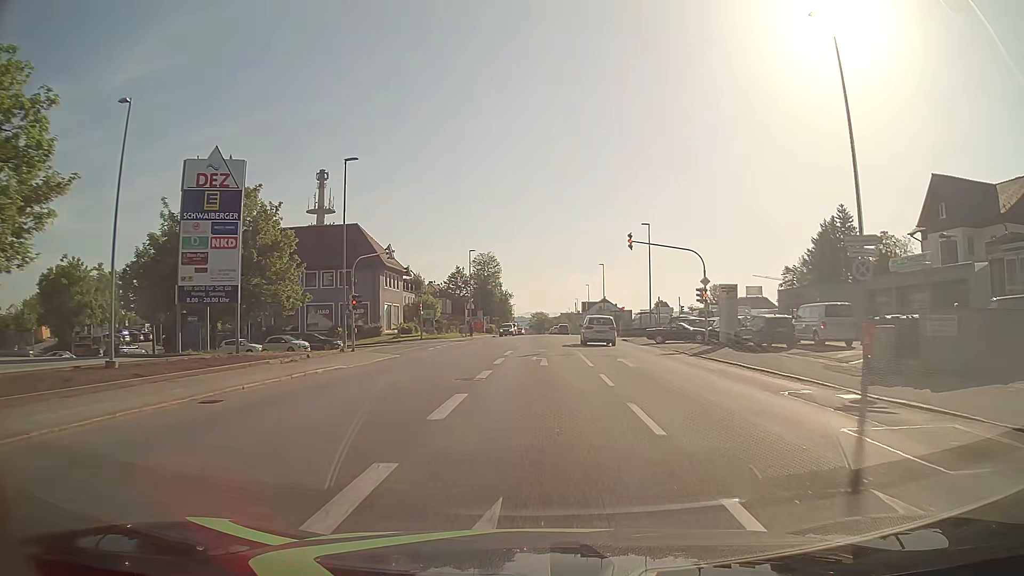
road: tertiary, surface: asphalt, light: Day
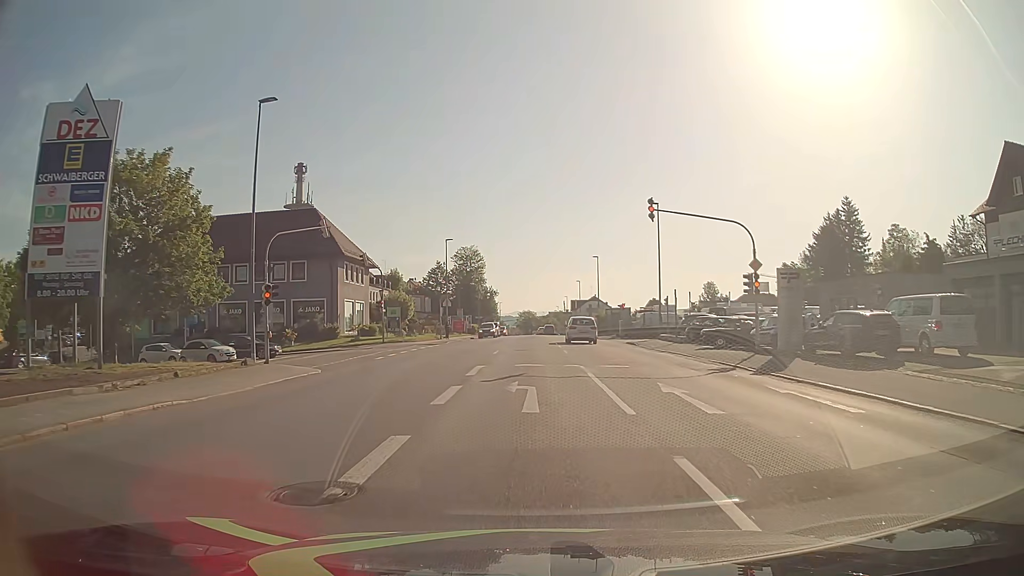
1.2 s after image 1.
(+0.1, +10.1) m; +1°
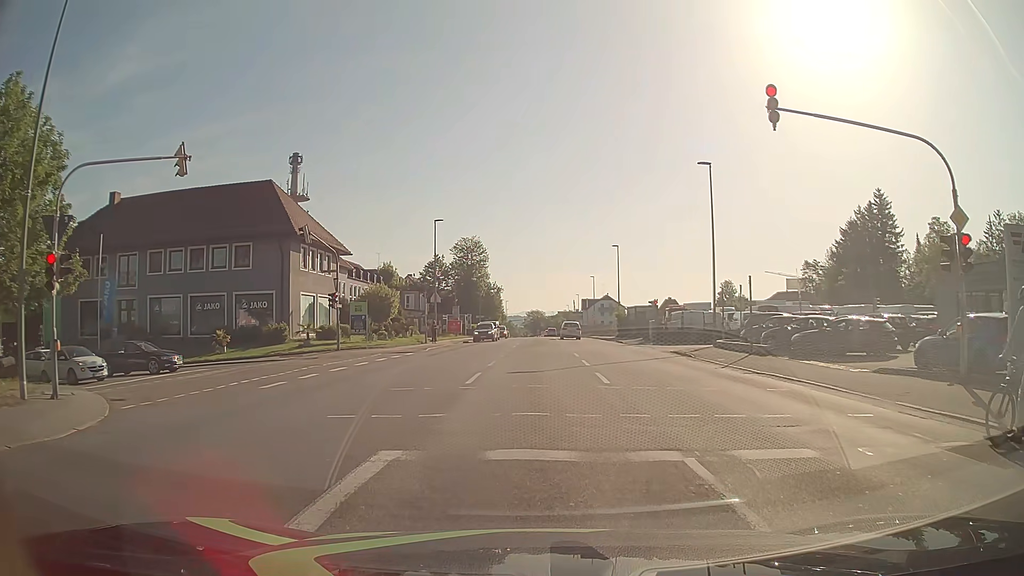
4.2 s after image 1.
(0.0, +12.7) m; -1°
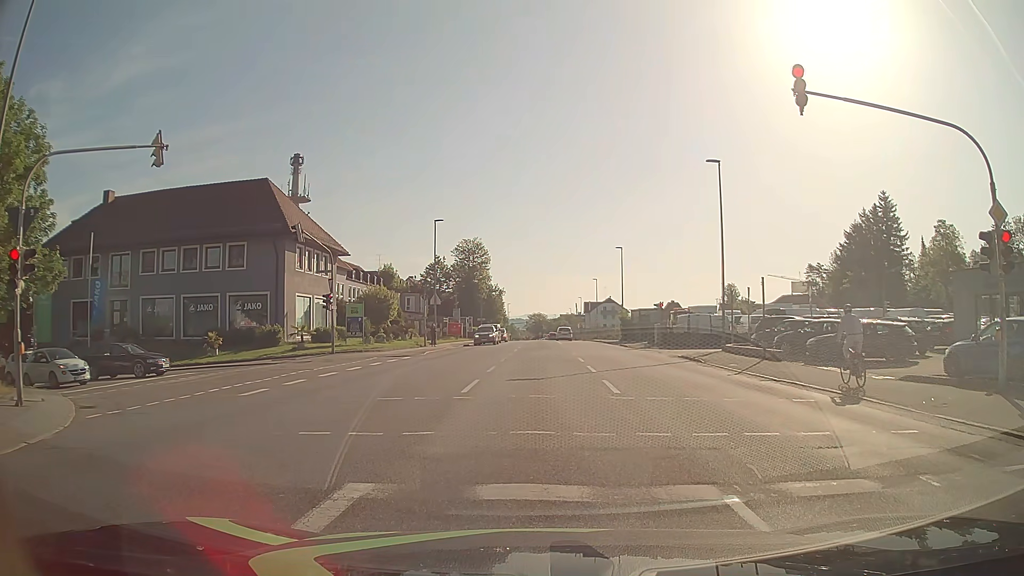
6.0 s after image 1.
(0.0, +1.3) m; 0°
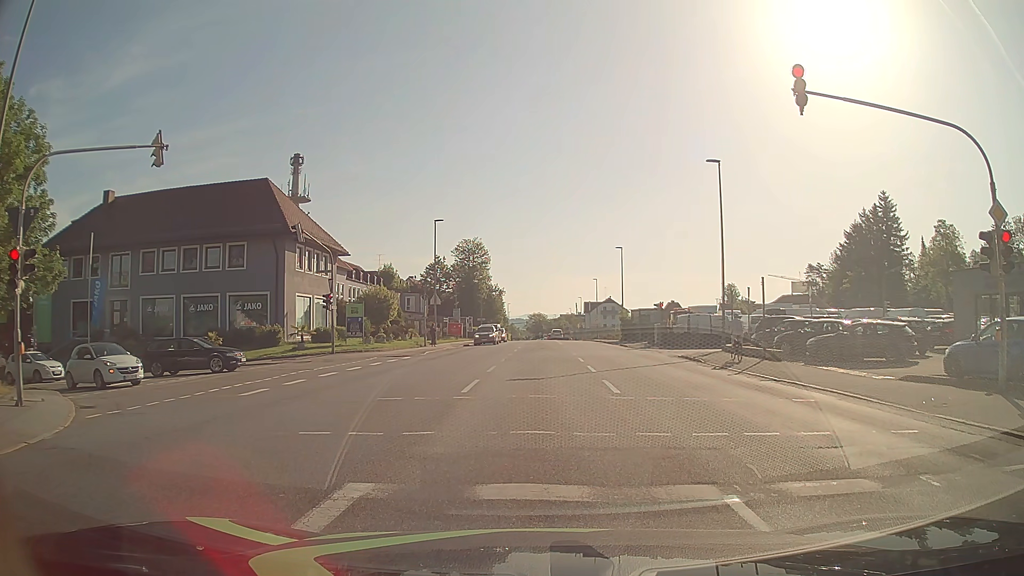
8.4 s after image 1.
(0.0, +0.1) m; 0°
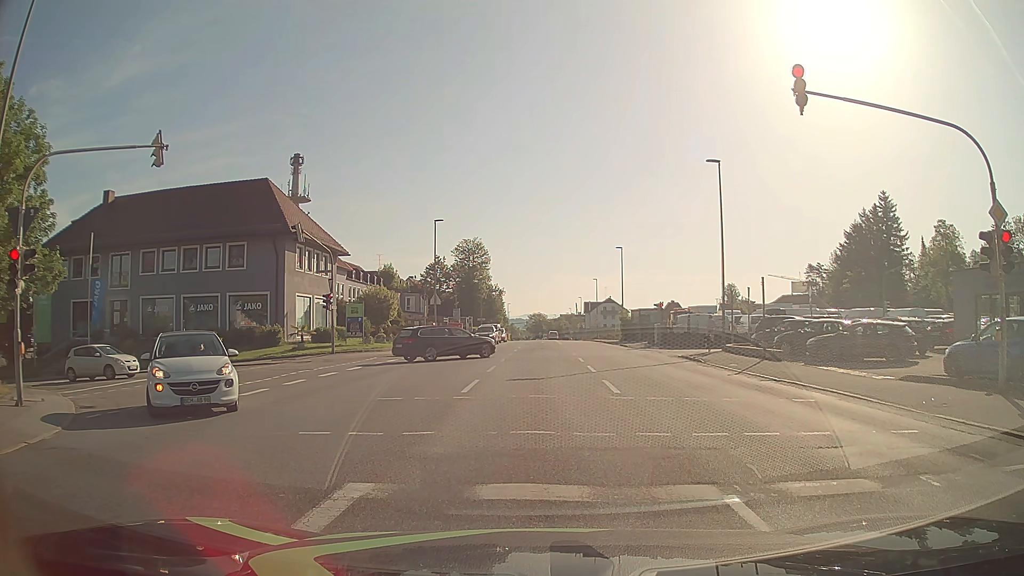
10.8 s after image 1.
(0.0, 0.0) m; 0°
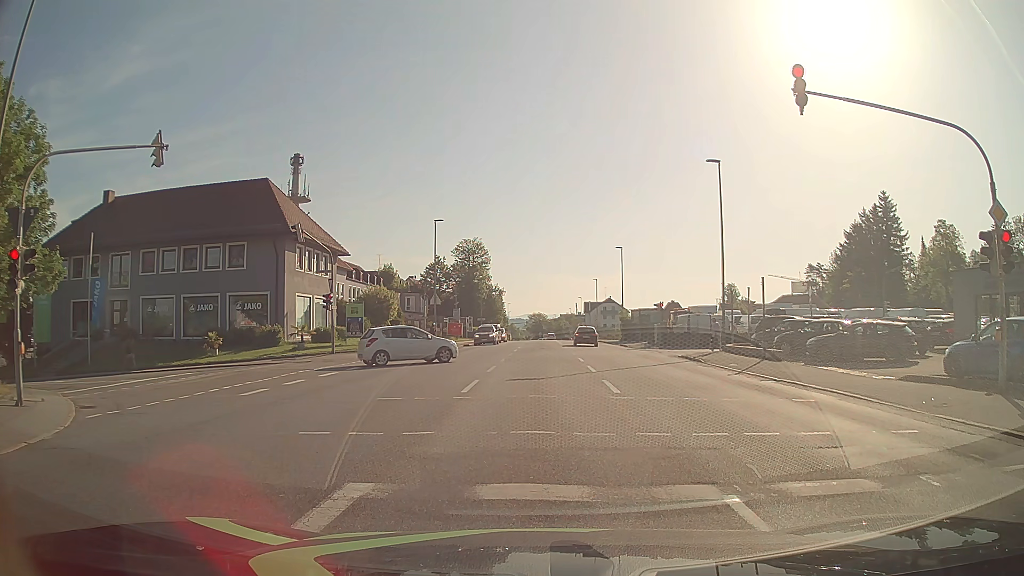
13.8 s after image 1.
(0.0, 0.0) m; 0°
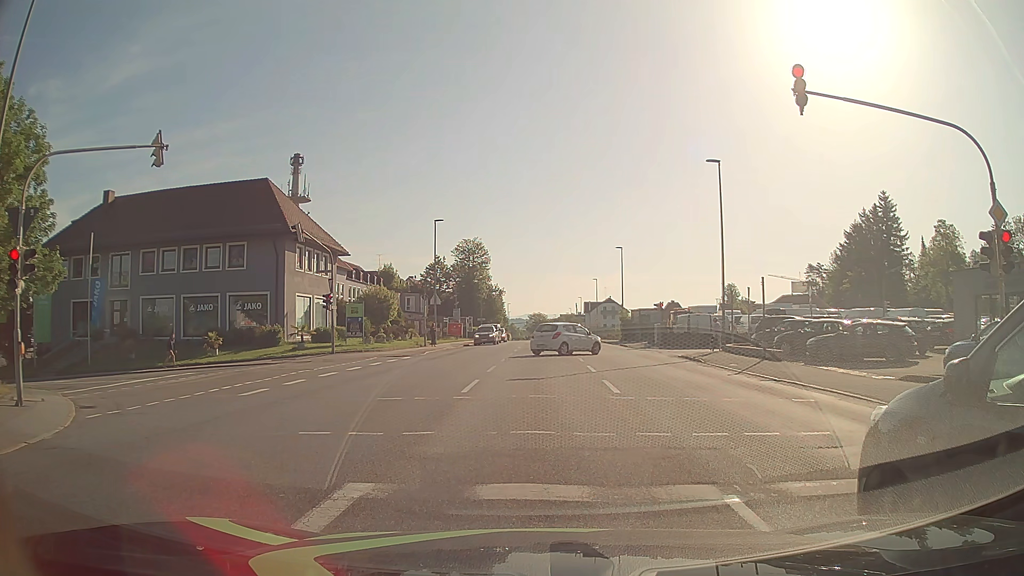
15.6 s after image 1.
(0.0, 0.0) m; 0°
